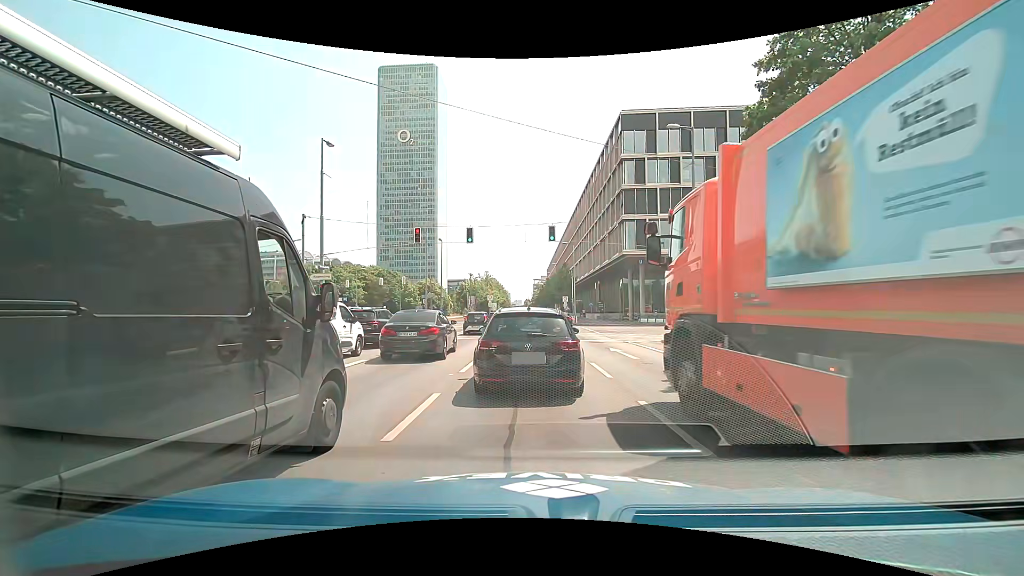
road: primary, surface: asphalt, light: Day
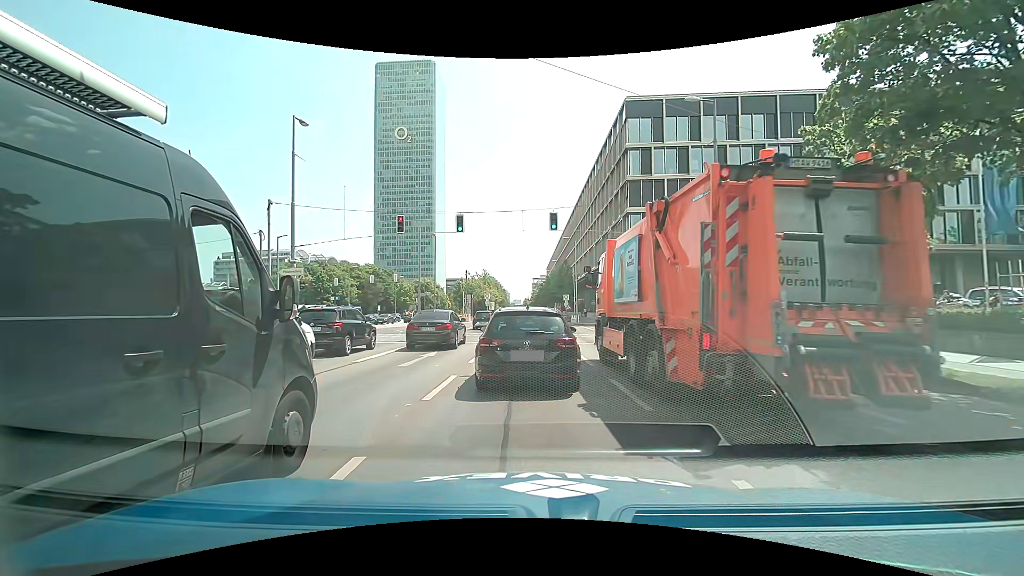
(+0.1, +3.9) m; +1°
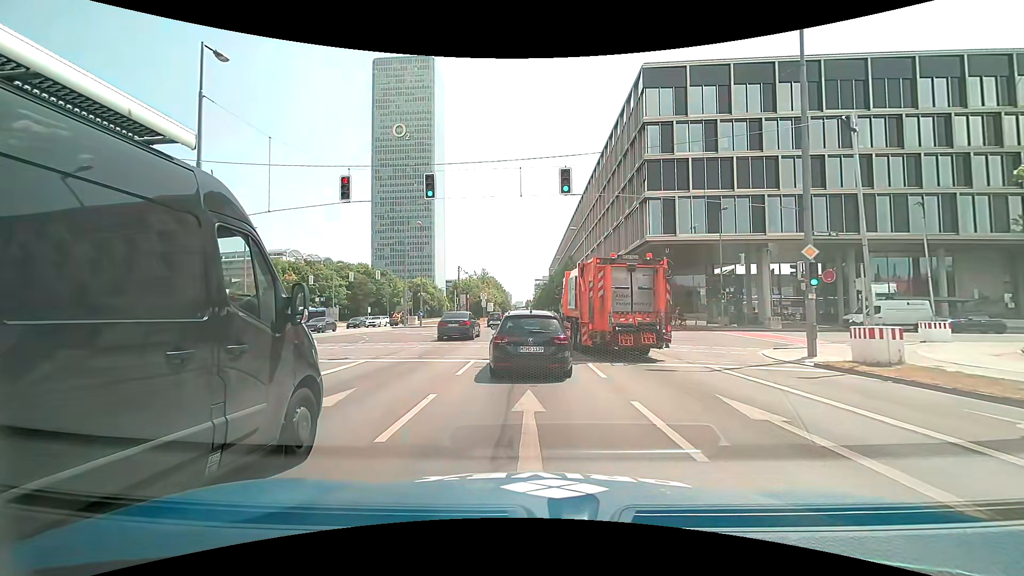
(0.0, +8.4) m; 0°
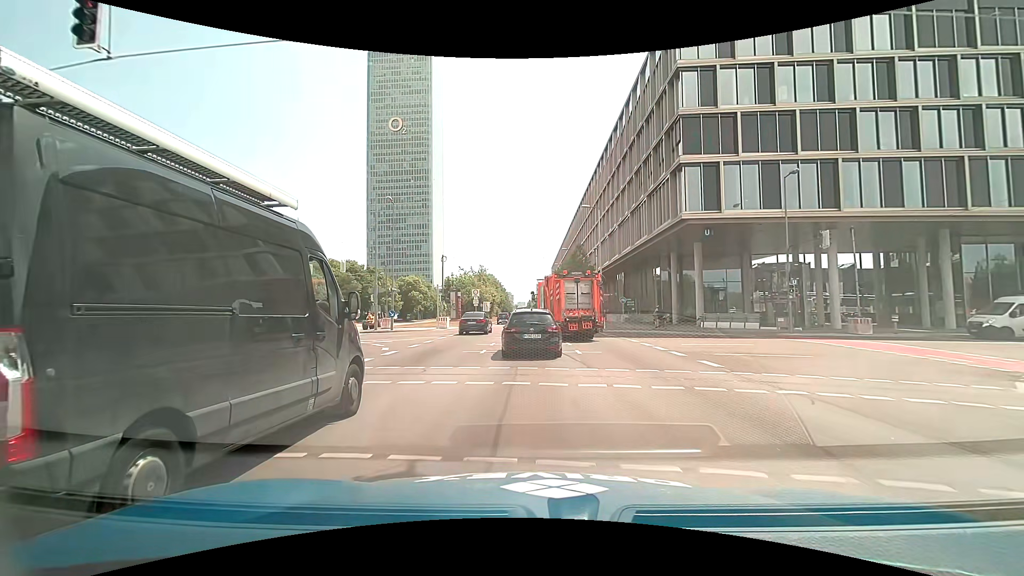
(-0.1, +11.4) m; -1°
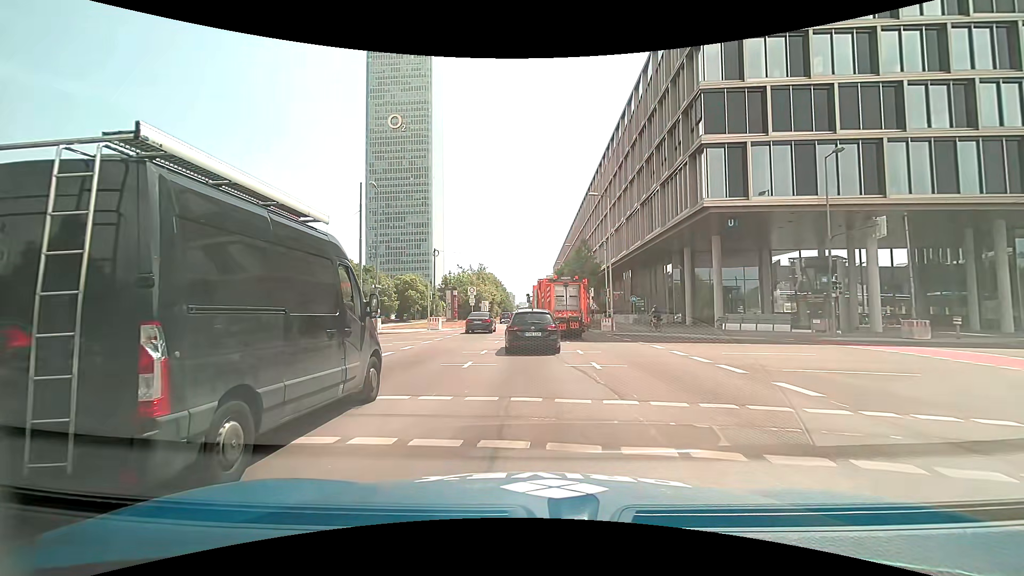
(0.0, +4.5) m; -1°
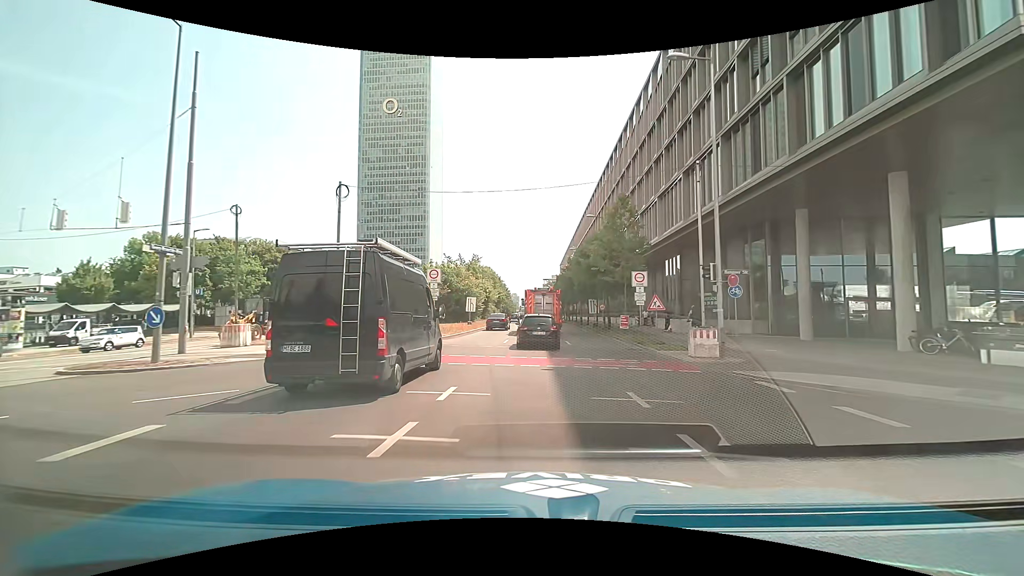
(+0.1, +21.5) m; 0°
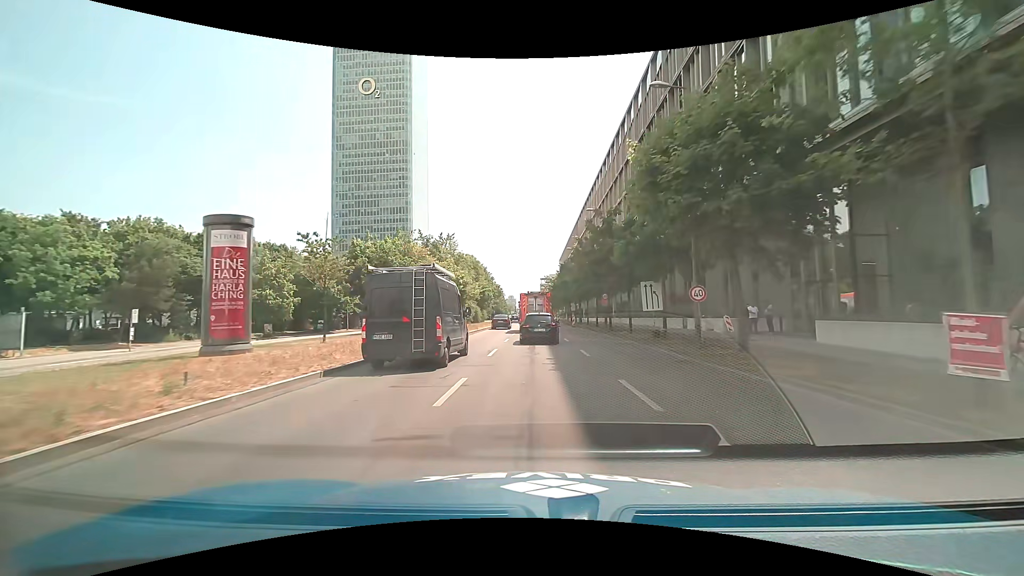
(+0.1, +26.8) m; 0°
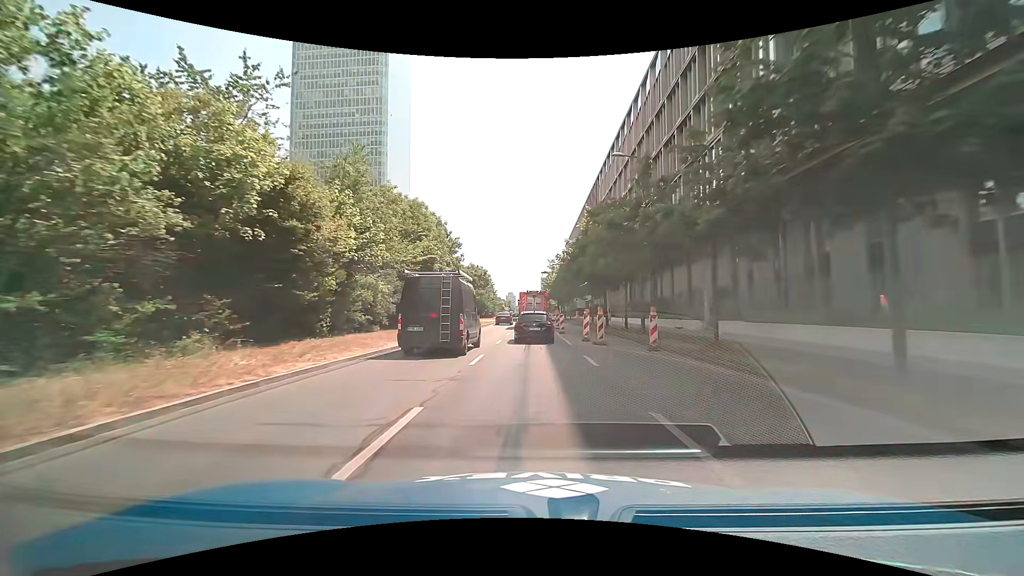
(+0.5, +40.0) m; 0°
(0, +10) (0, +20) (0, +30) (0, +40) (0, +50) (0, +60) (0, +70) (0, +80) (0, +90) (0, +100) m
